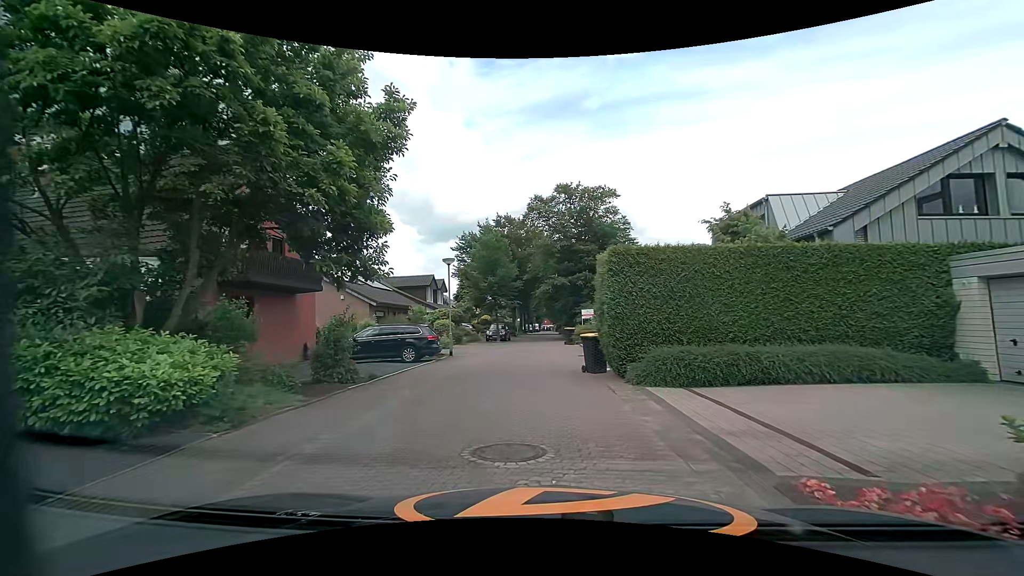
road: residential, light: Day
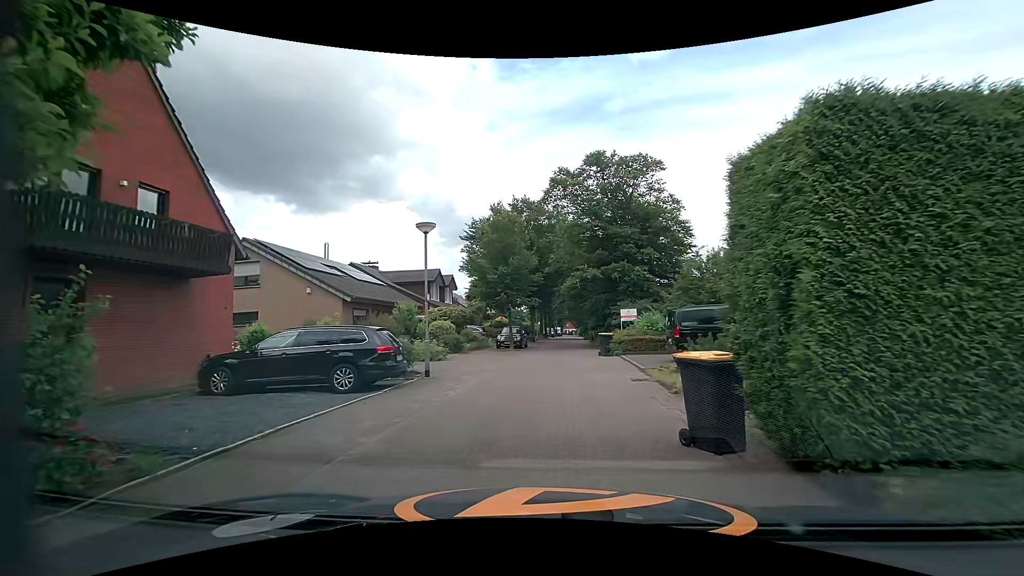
(-0.3, +8.1) m; -3°
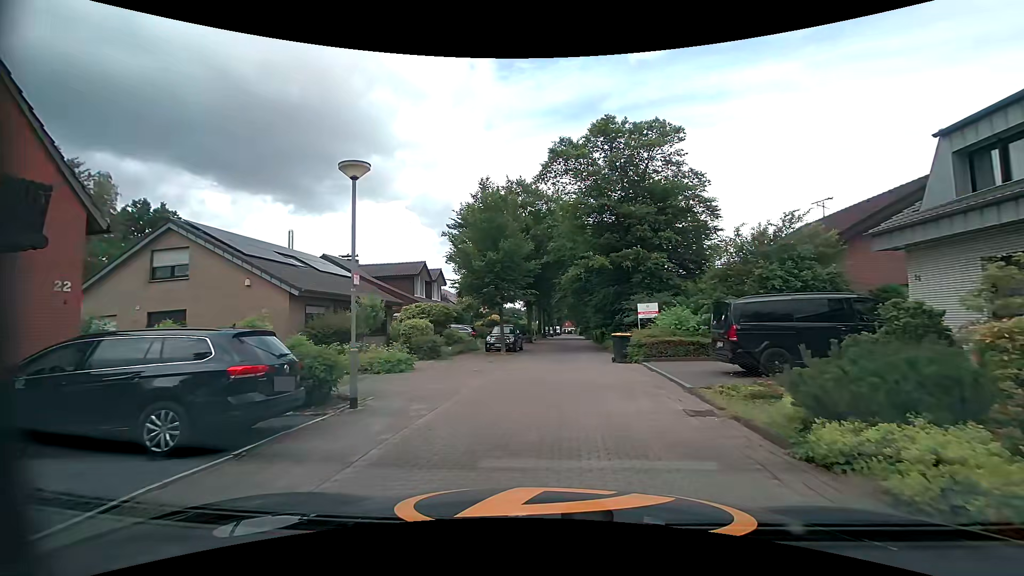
(0.0, +5.1) m; -2°
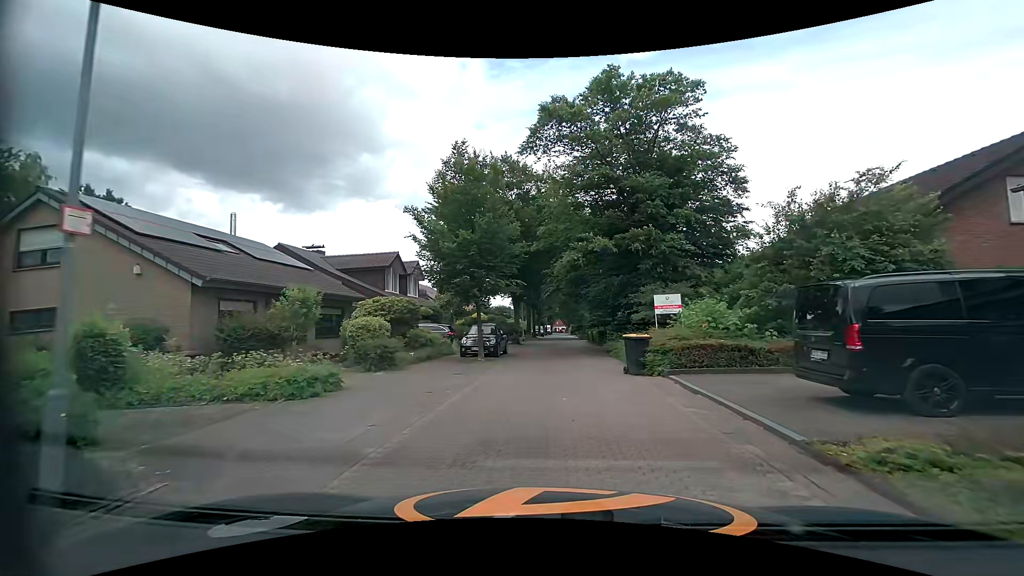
(+0.3, +5.1) m; +3°
